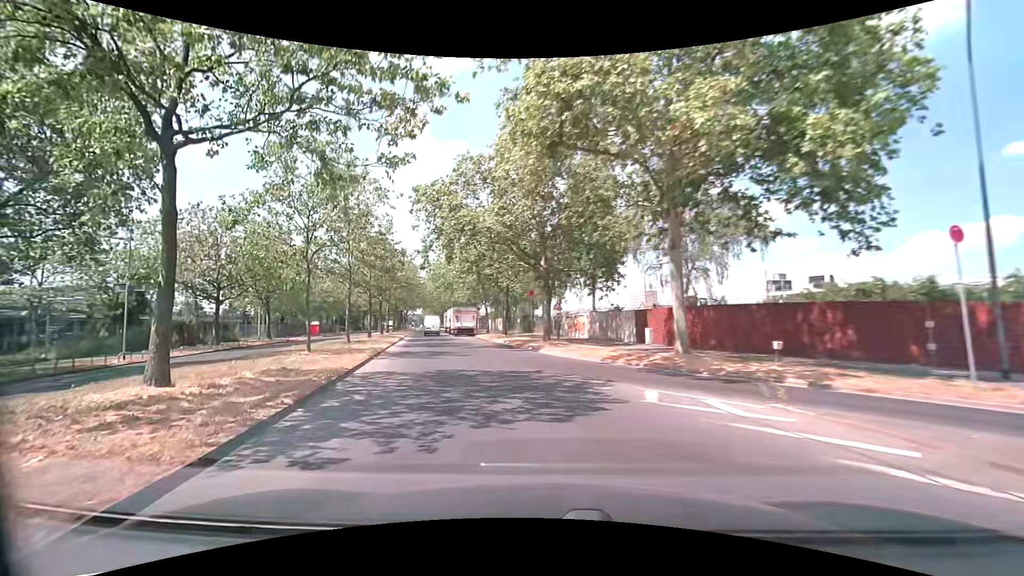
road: secondary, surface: asphalt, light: Day
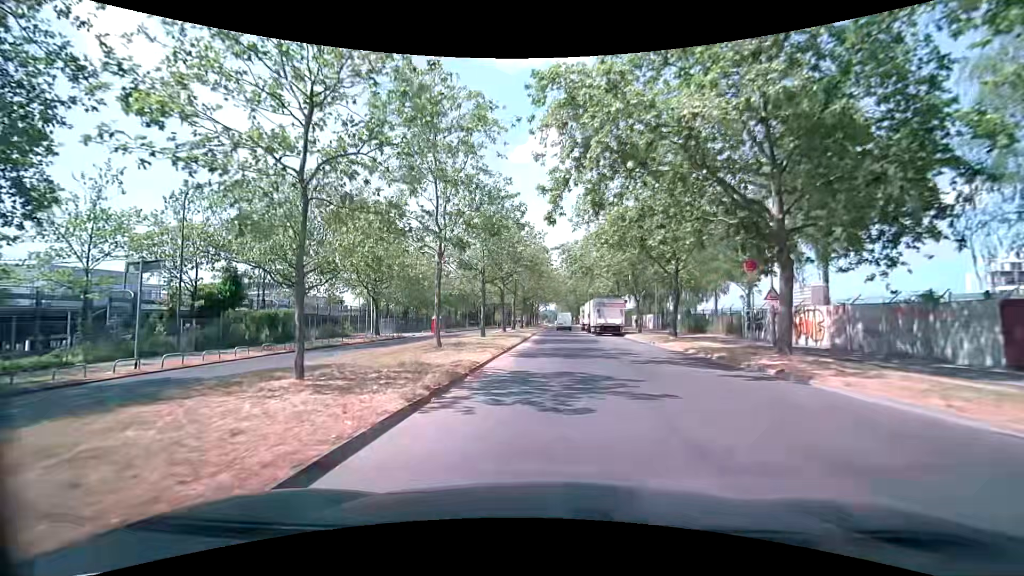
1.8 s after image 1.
(-2.7, +13.1) m; -15°
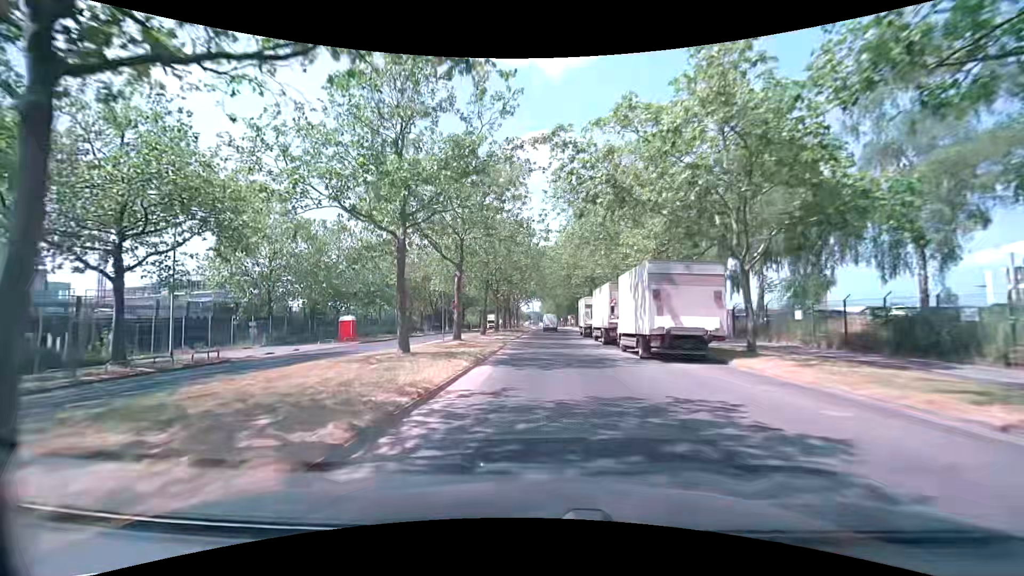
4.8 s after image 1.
(+0.3, +28.9) m; +1°
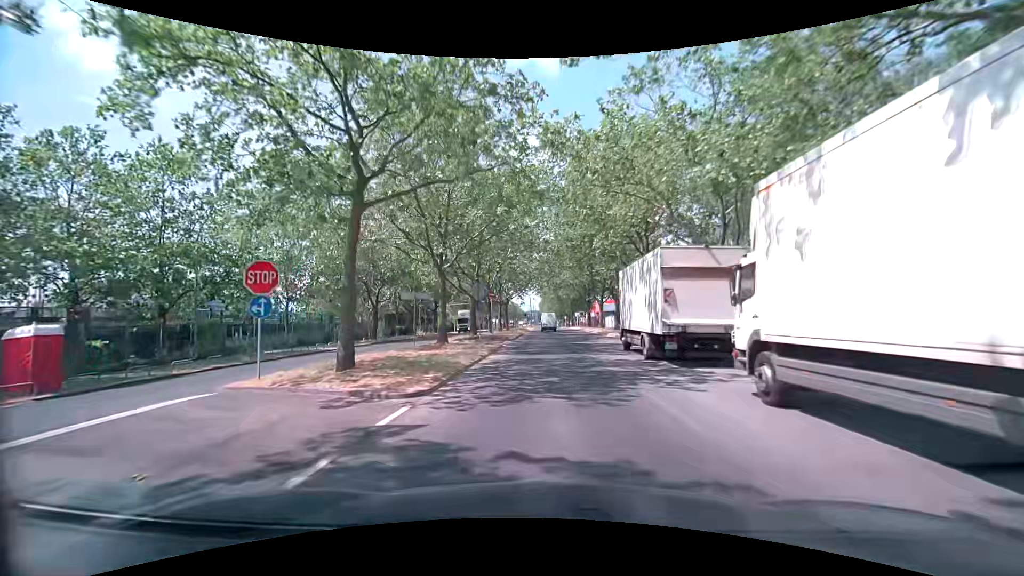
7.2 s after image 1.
(+0.2, +28.3) m; 0°
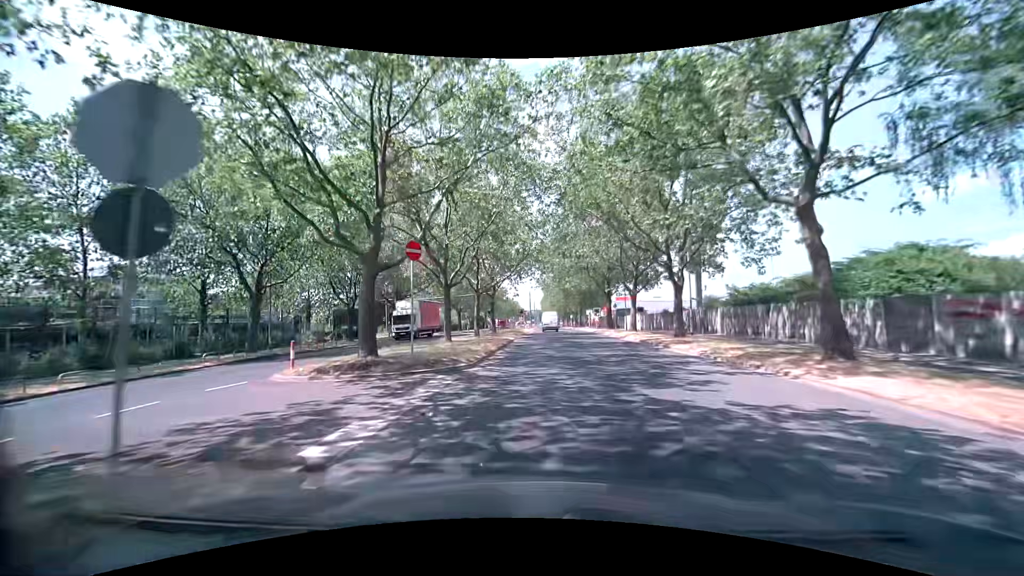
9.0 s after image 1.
(-0.1, +22.4) m; 0°
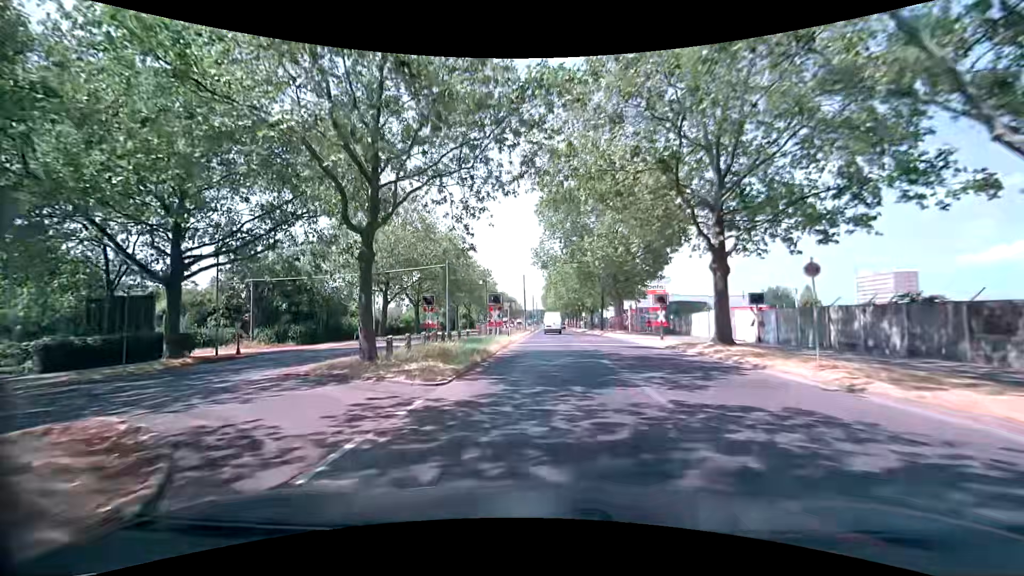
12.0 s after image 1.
(-0.1, +35.9) m; 0°
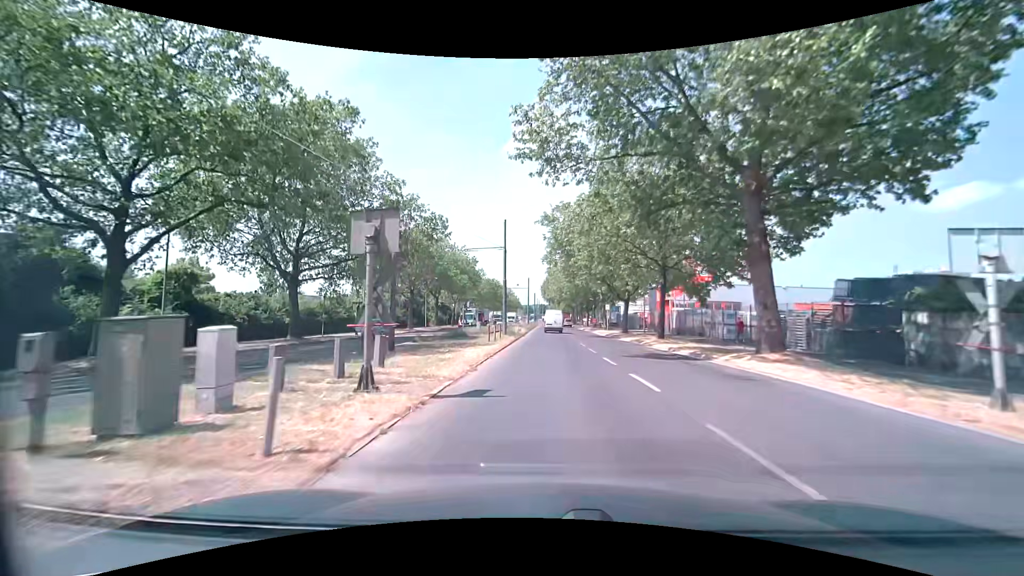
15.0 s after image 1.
(+0.1, +34.0) m; 0°
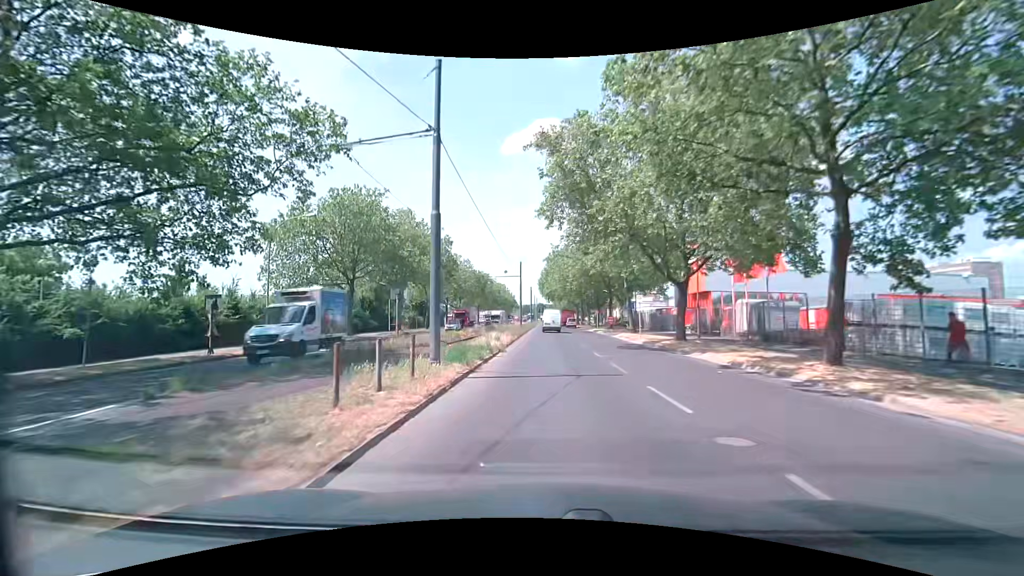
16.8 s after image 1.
(+0.1, +19.8) m; +1°
(0, +10) (0, +20) (0, +30) (0, +40) (0, +50) (0, +60) (-1, +70) (-1, +80) (-1, +90) (-1, +100) m
